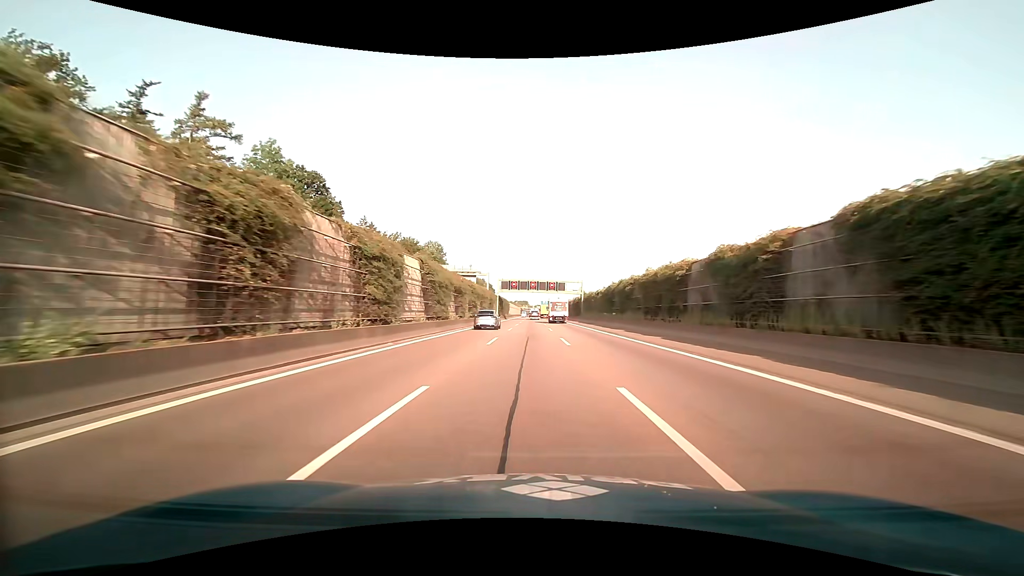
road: motorway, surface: asphalt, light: Day
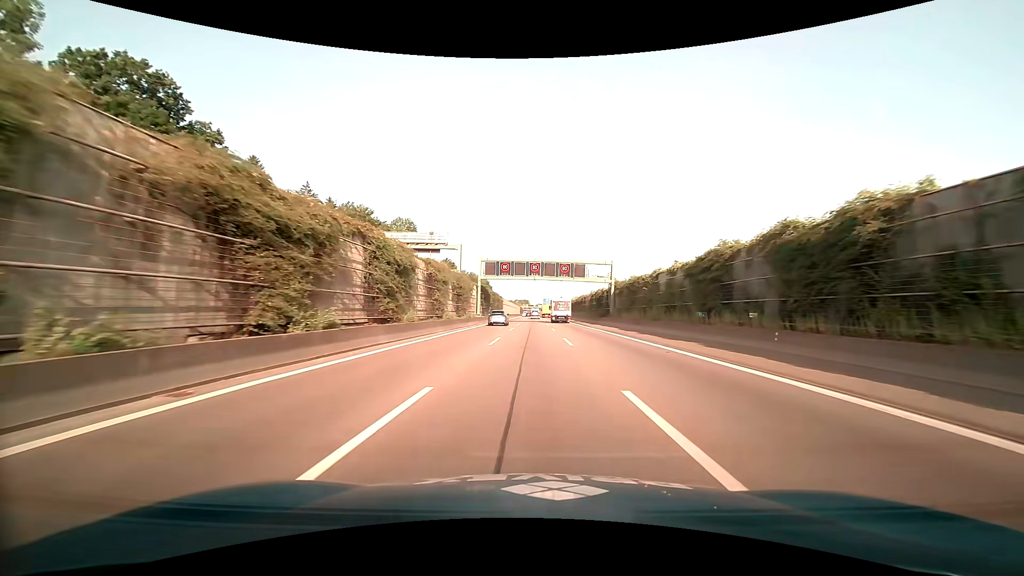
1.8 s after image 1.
(-0.1, +37.3) m; 0°
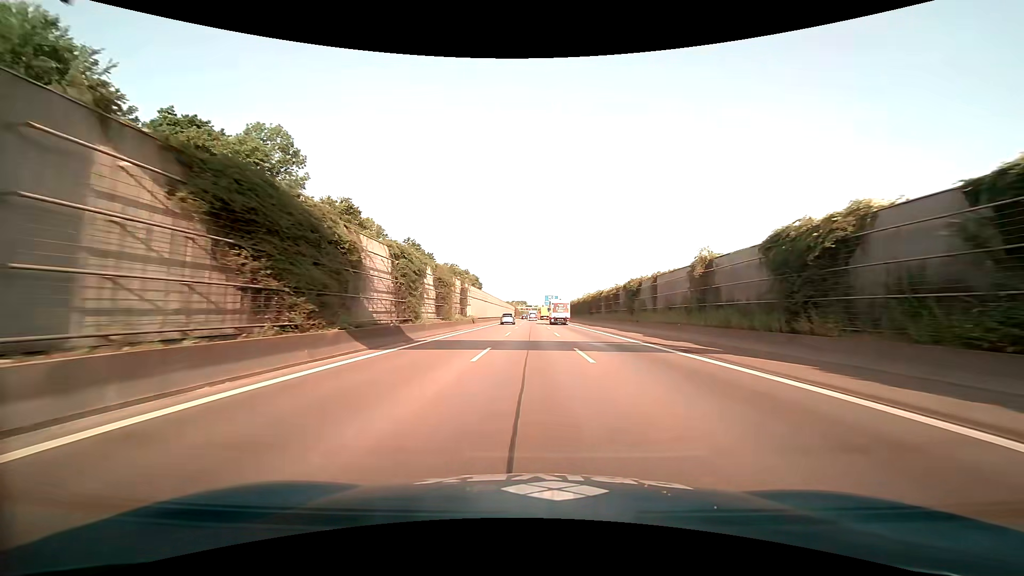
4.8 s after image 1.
(0.0, +60.5) m; 0°
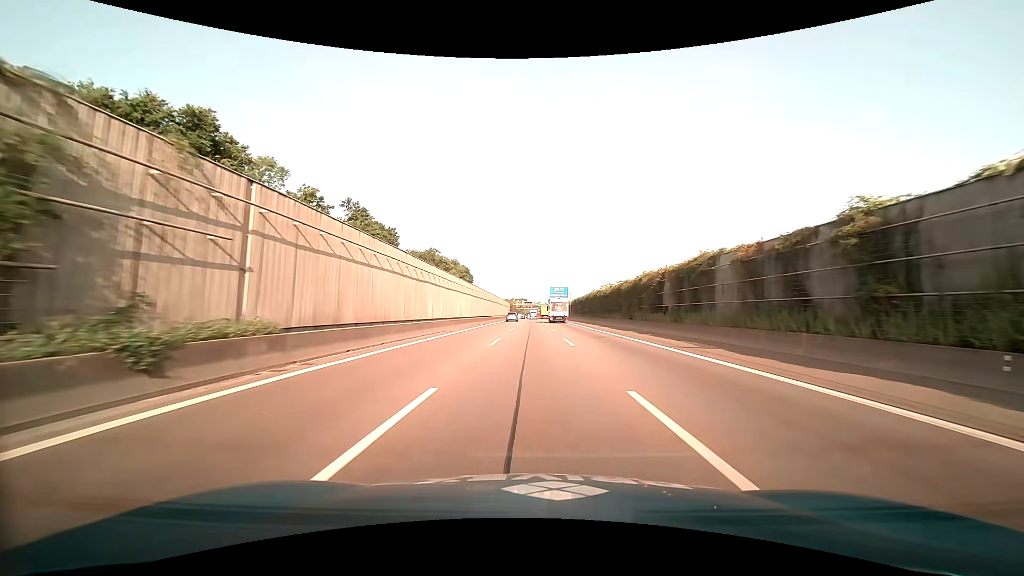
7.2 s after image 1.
(+0.3, +47.7) m; 0°
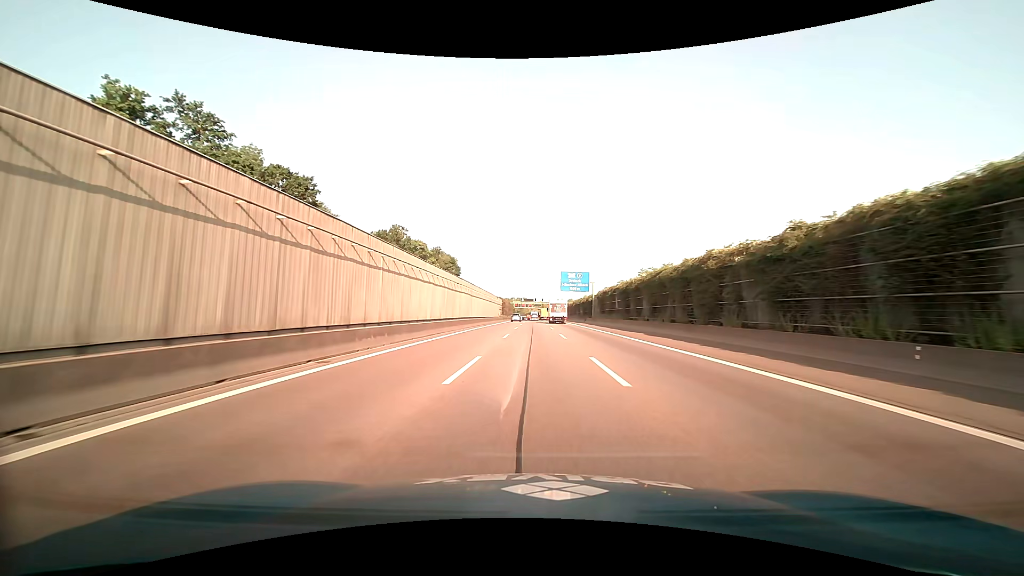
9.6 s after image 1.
(-0.1, +47.6) m; 0°
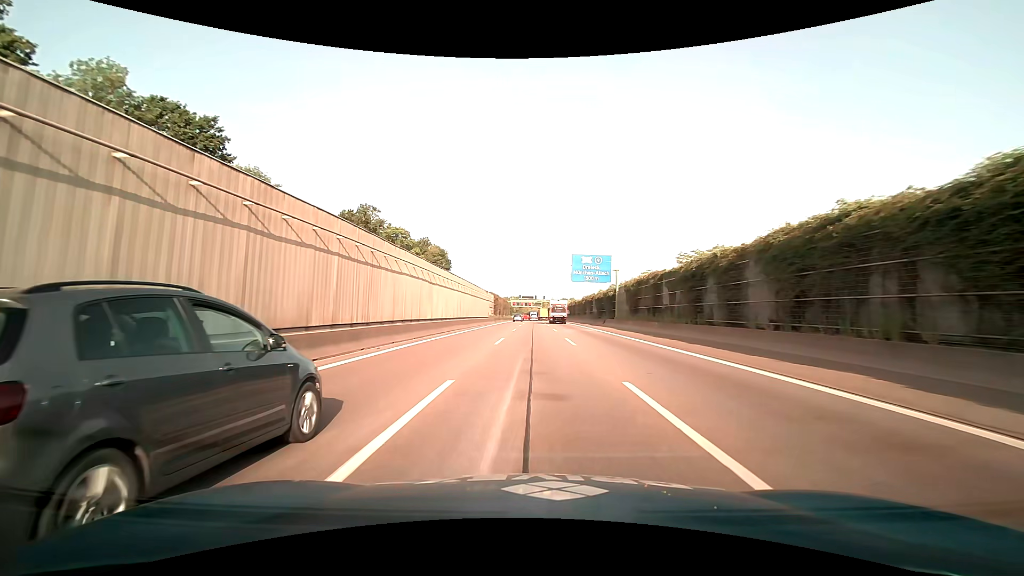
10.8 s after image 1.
(0.0, +23.9) m; 0°
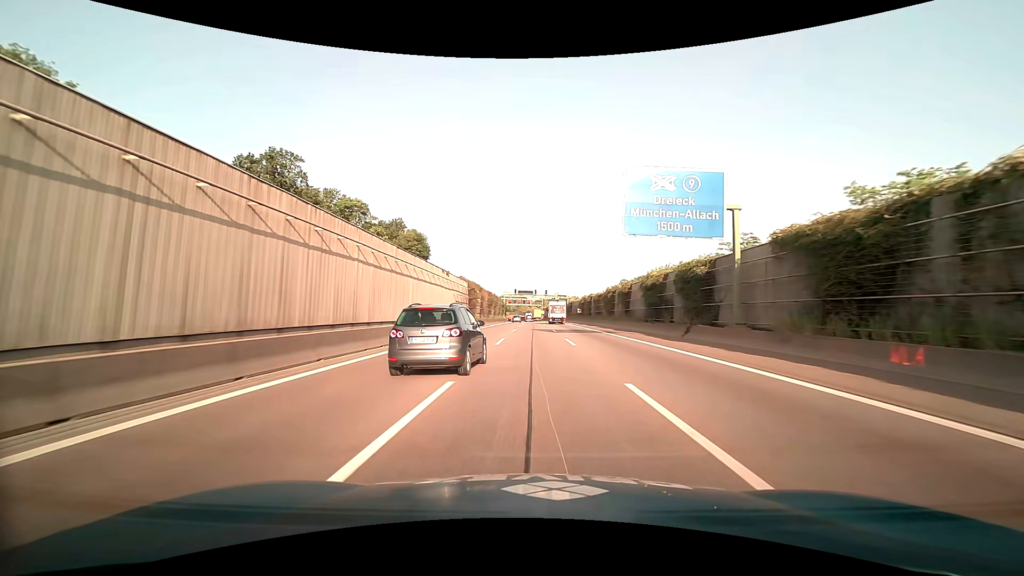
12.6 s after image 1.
(+0.1, +36.0) m; 0°
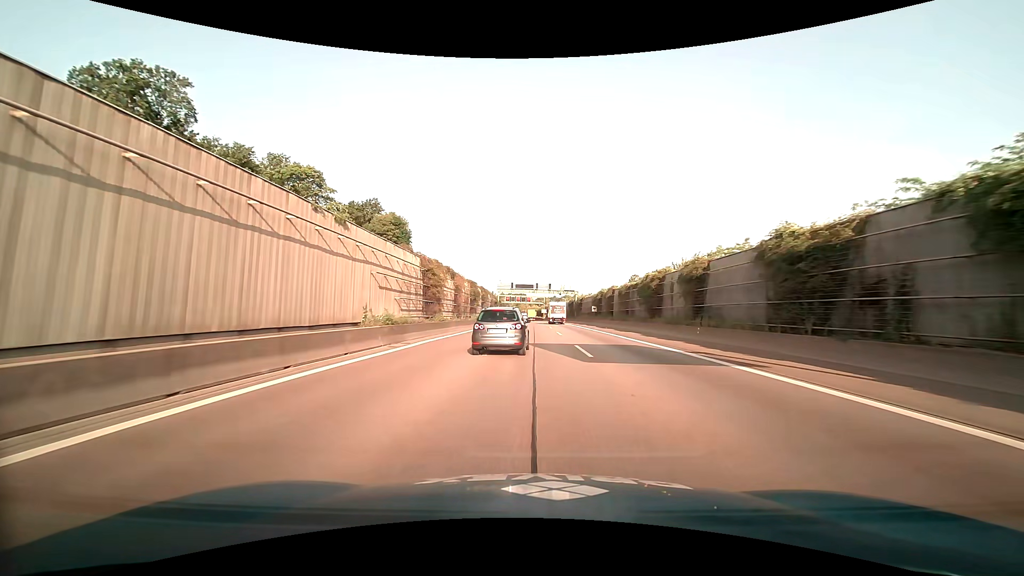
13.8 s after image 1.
(0.0, +24.1) m; 0°
(0, +10) (0, +20) (0, +30) (0, +40) (0, +50) (0, +60) (0, +70) (0, +80) (0, +90) (-1, +100) m
